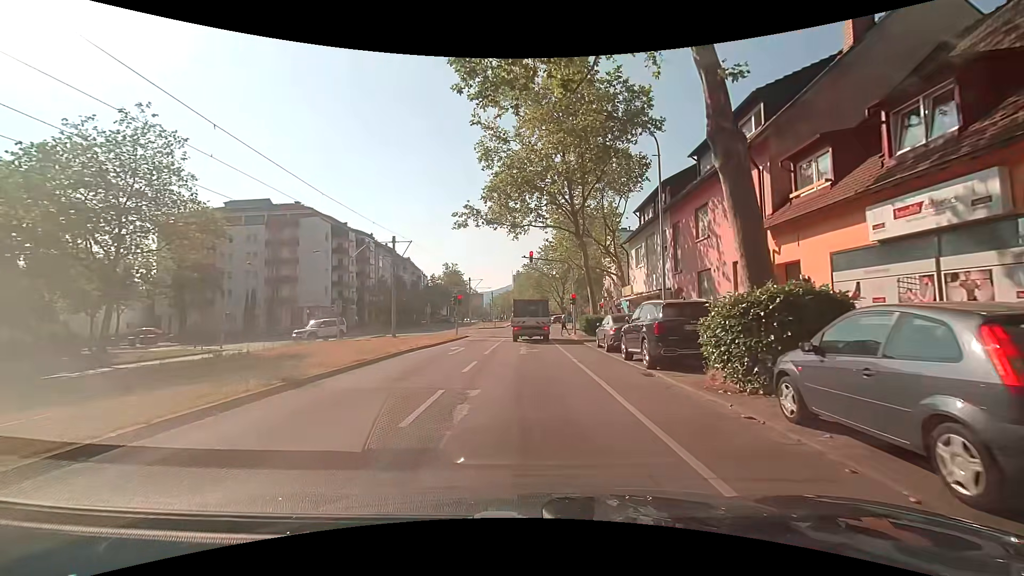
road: tertiary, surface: asphalt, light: Day
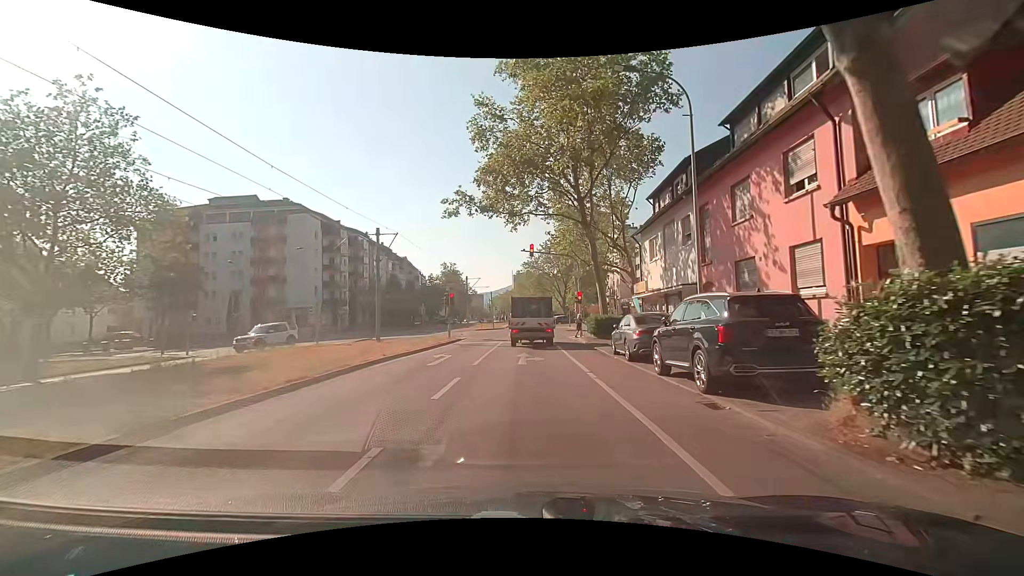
(+0.1, +3.9) m; 0°
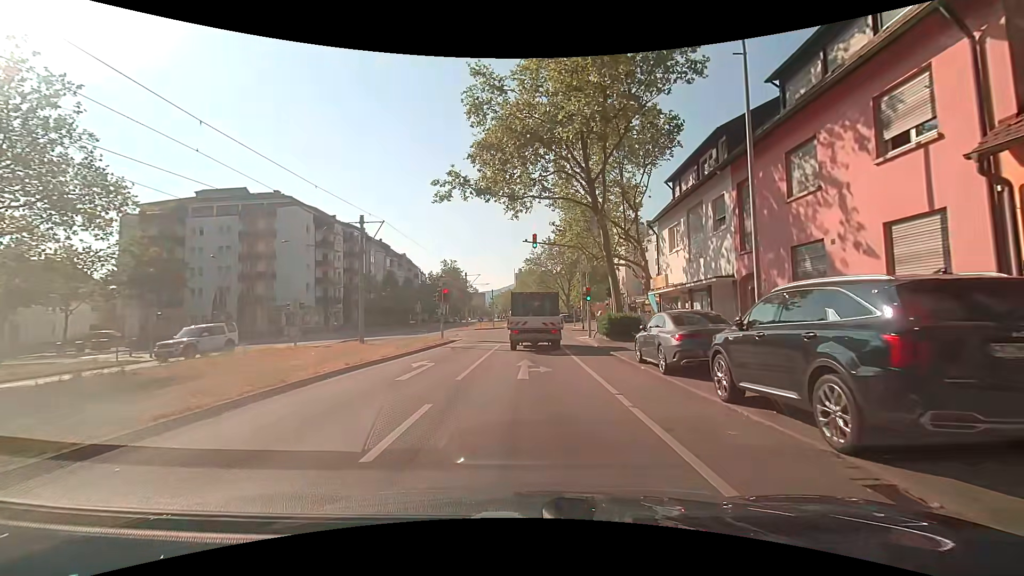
(+0.1, +3.5) m; +1°
(0, +10) (0, +20) (+1, +30) (+3, +40) (+11, +45) (+21, +48) (+31, +50) (+40, +52) (+50, +53) (+60, +55) m
